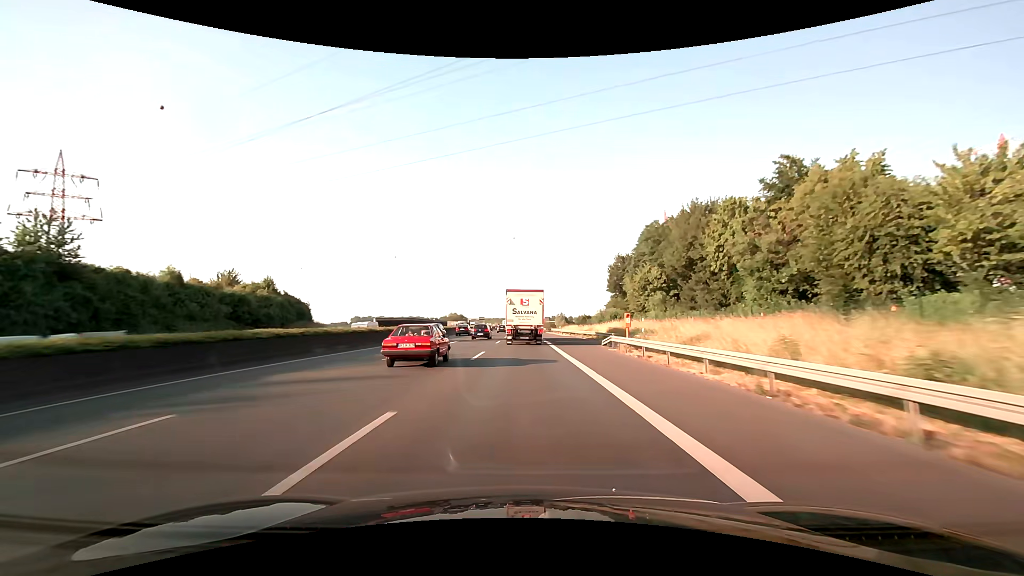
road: motorway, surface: asphalt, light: Day
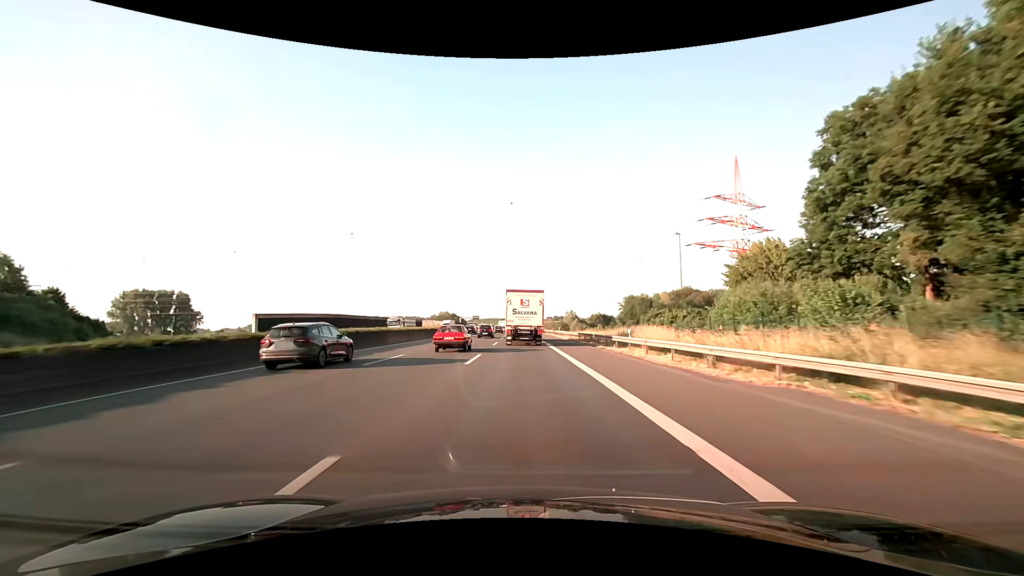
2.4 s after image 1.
(-0.2, +56.2) m; 0°
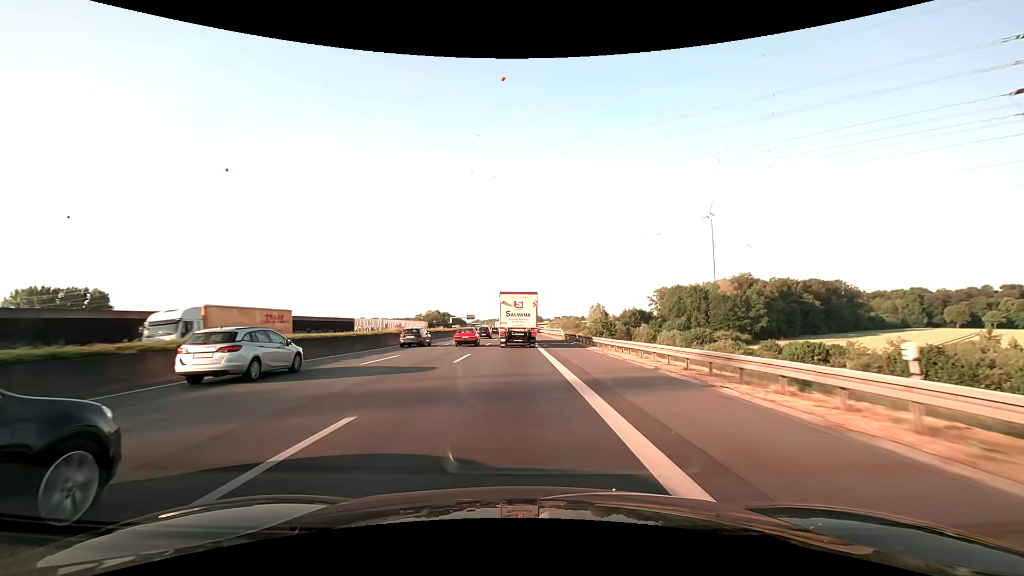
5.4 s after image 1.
(0.0, +69.9) m; -1°
(0, +10) (0, +20) (0, +30) (0, +40) (0, +50) (-1, +60) (-1, +70) (-1, +80) (-1, +90) (-2, +100) m
